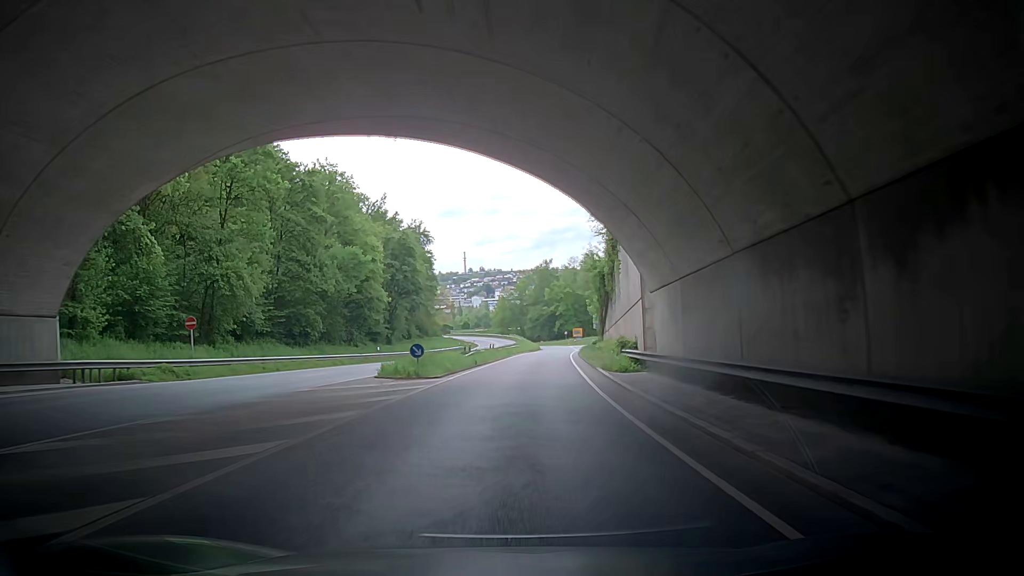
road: primary_link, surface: asphalt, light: Day
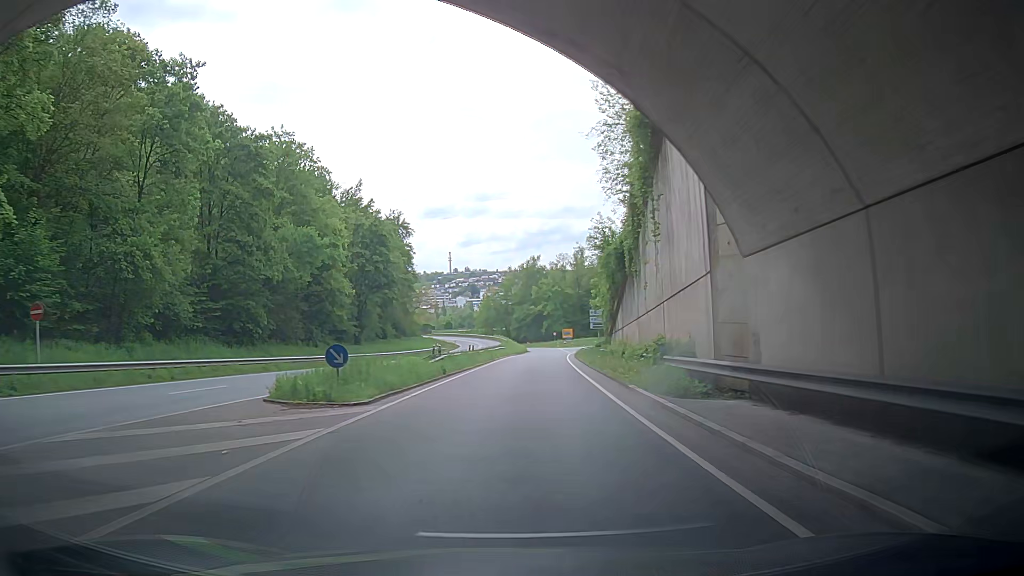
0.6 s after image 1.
(-0.1, +11.0) m; 0°
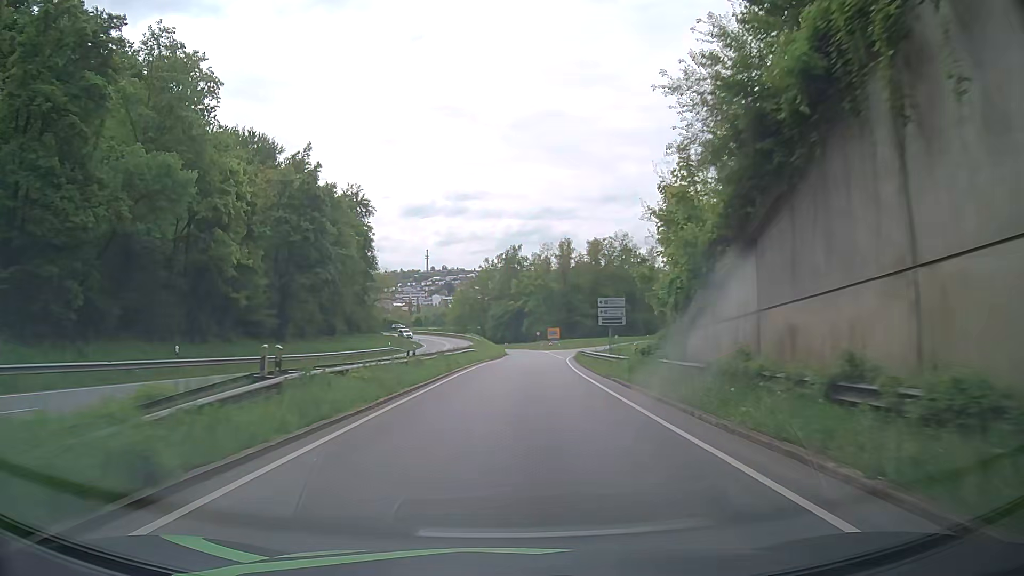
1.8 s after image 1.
(+1.0, +21.7) m; +6°
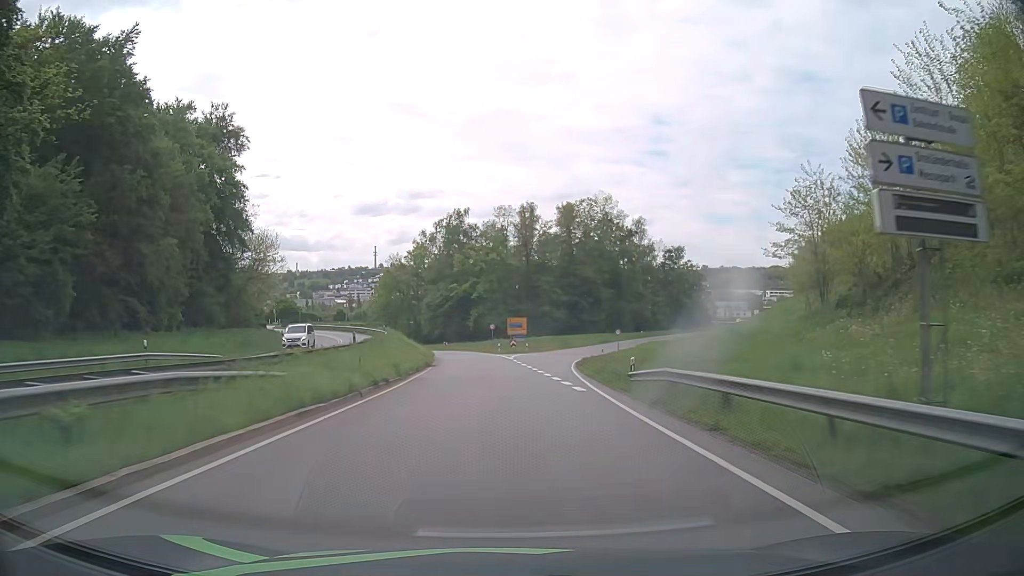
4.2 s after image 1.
(+2.2, +42.7) m; +5°
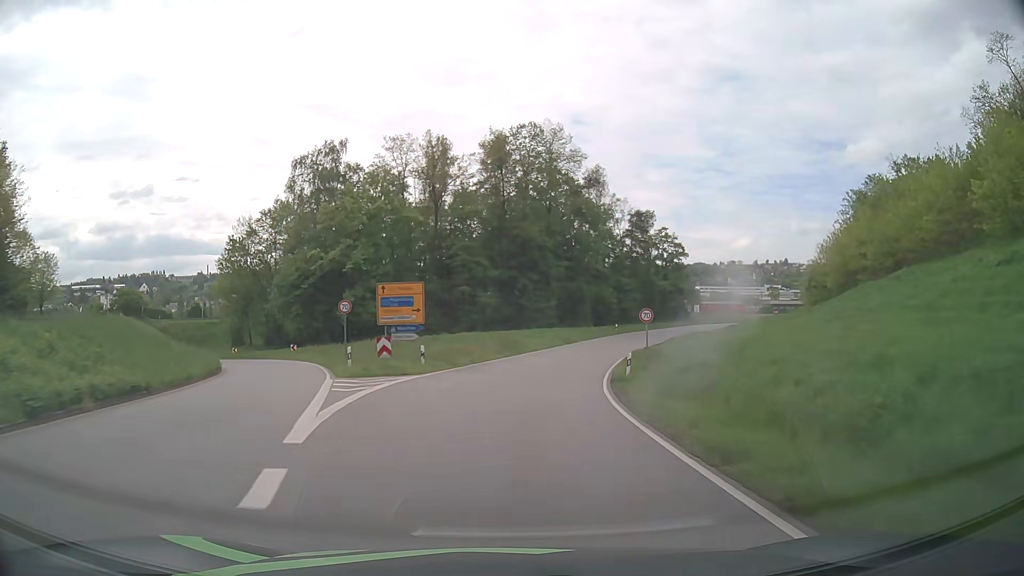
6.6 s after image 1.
(+1.7, +41.8) m; +7°
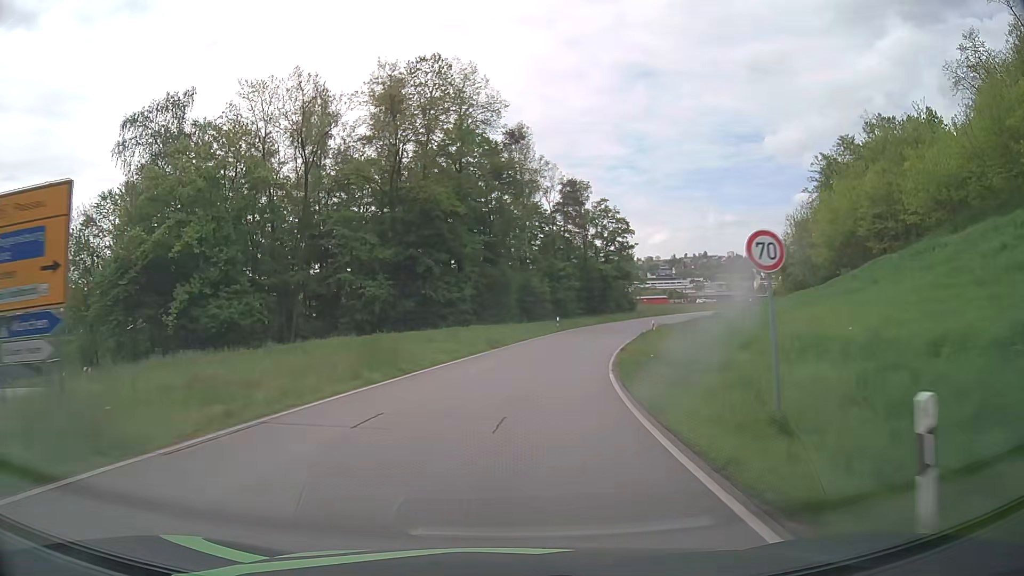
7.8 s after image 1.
(+1.3, +20.6) m; +7°
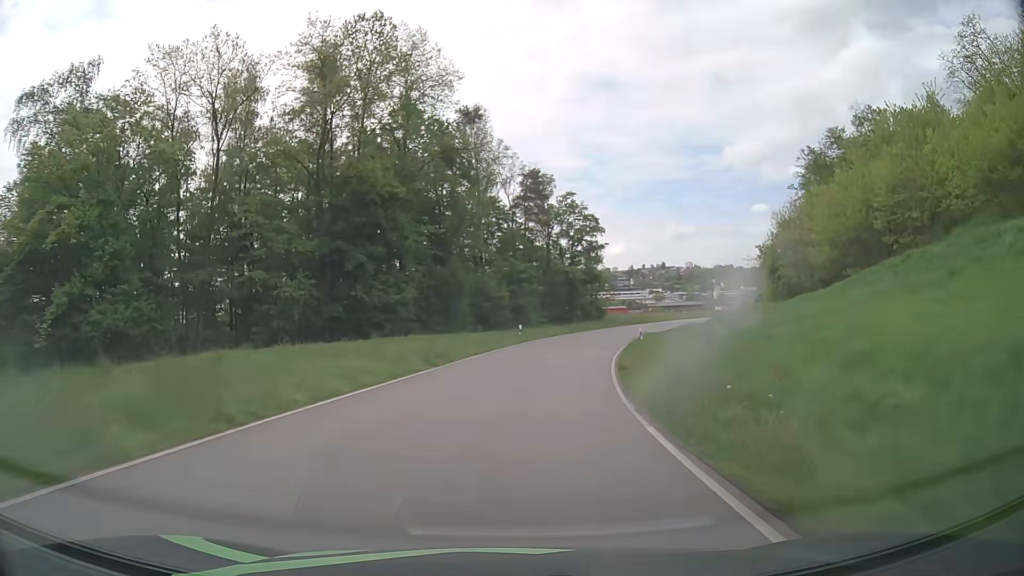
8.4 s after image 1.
(+0.3, +10.2) m; +4°
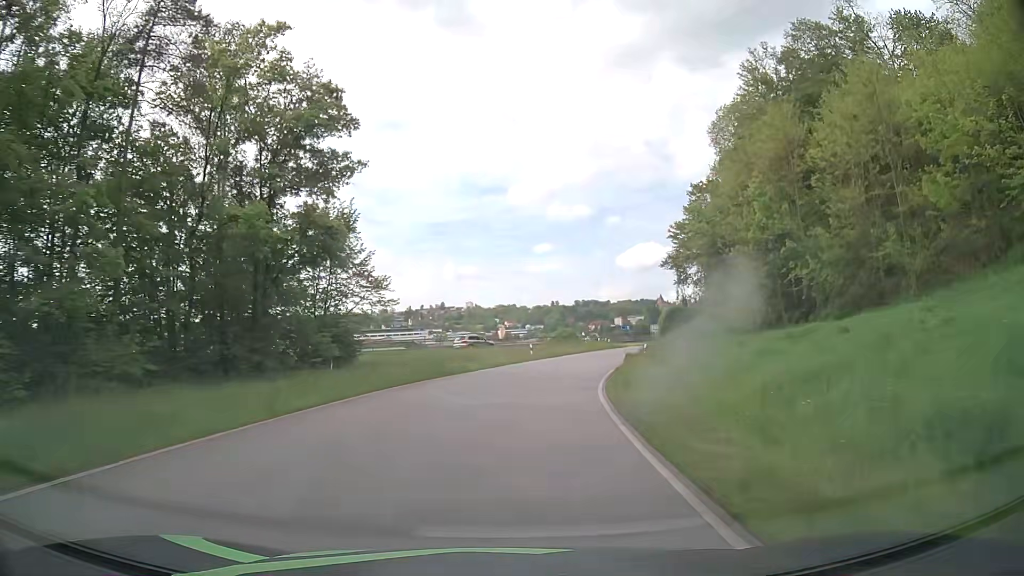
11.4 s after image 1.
(+8.0, +48.3) m; +19°
